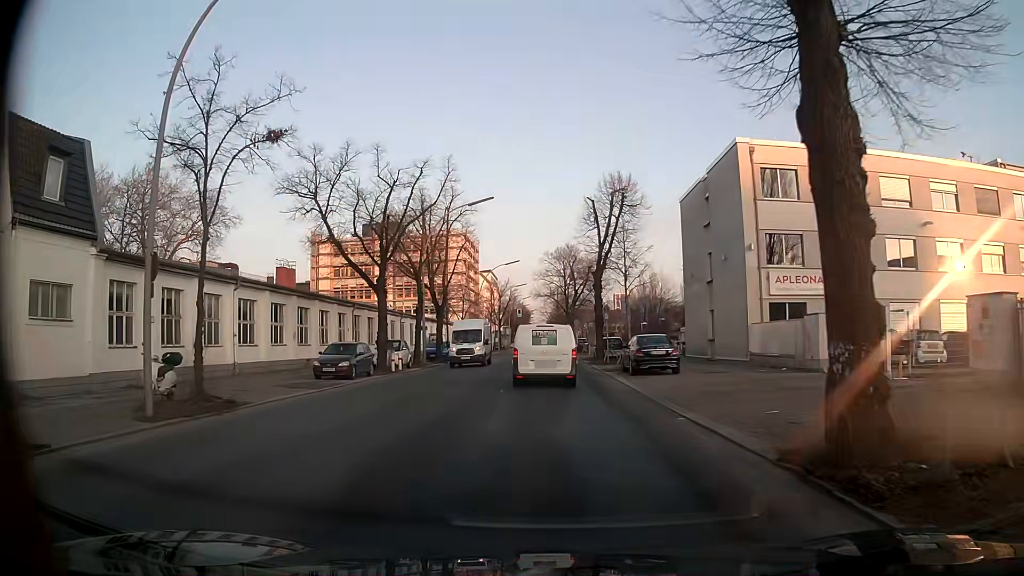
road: tertiary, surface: asphalt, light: Day
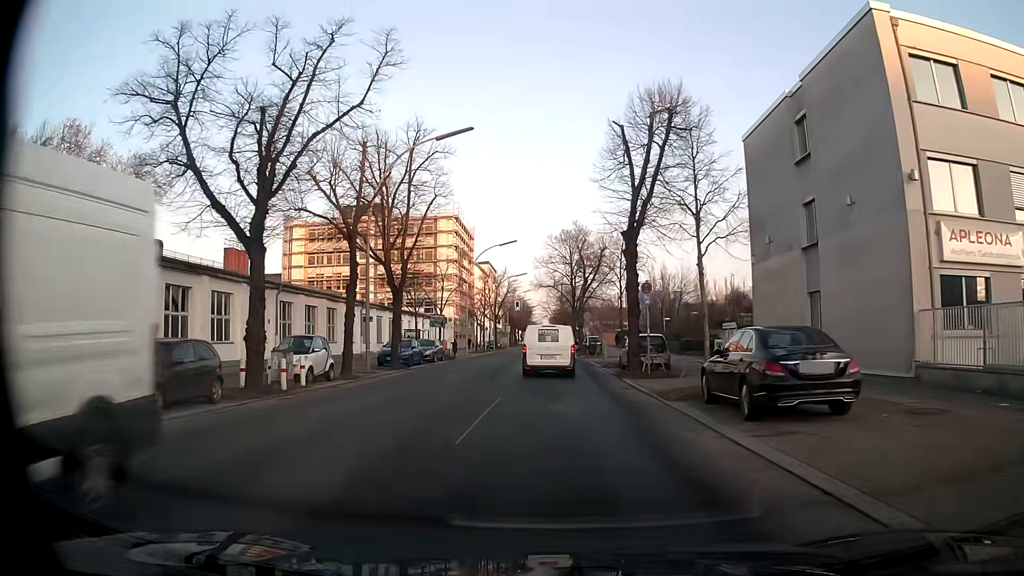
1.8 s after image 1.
(-0.3, +14.4) m; -1°
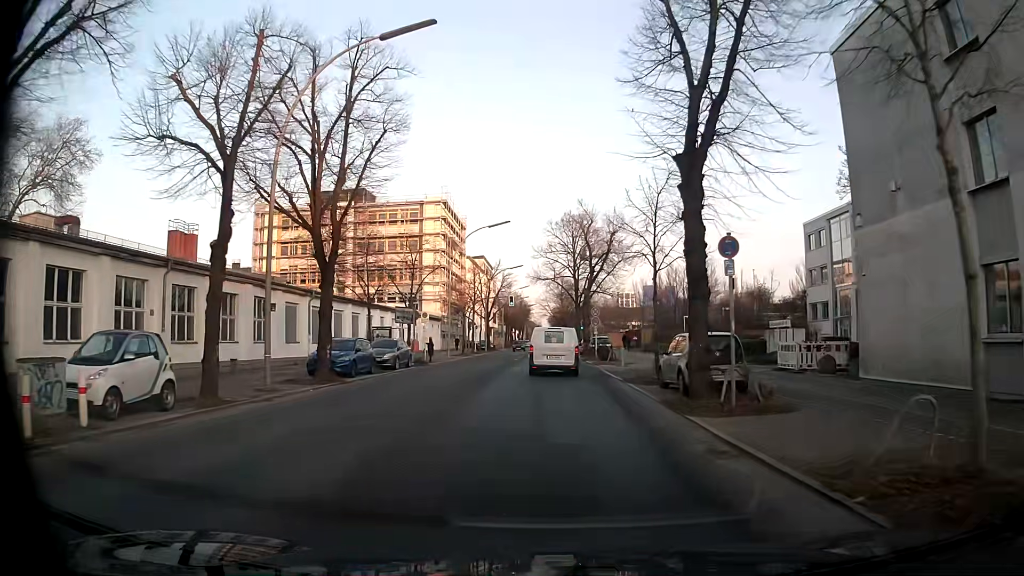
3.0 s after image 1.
(+0.1, +10.8) m; 0°
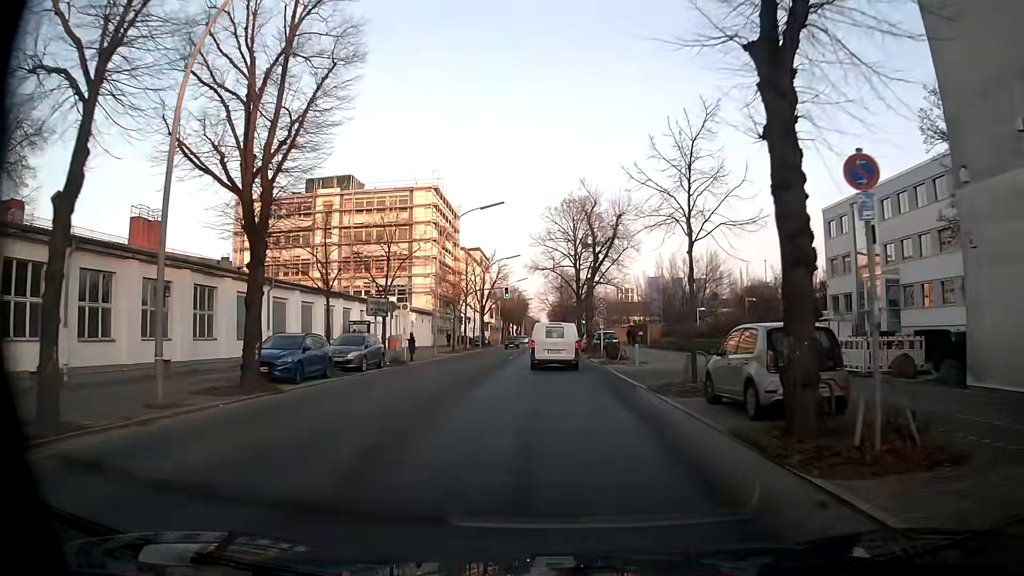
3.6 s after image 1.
(0.0, +5.8) m; 0°
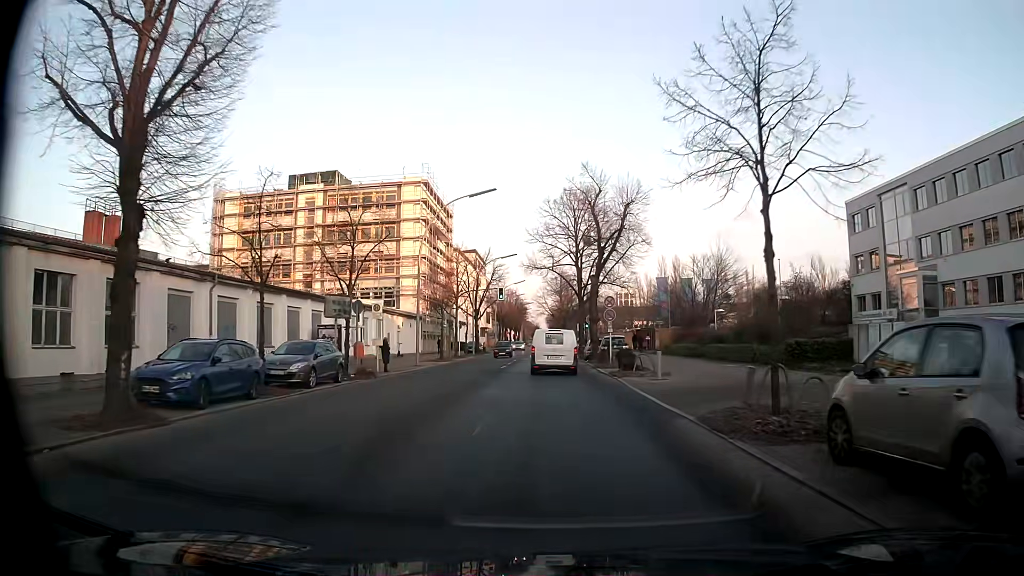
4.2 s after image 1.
(+0.1, +6.0) m; +1°
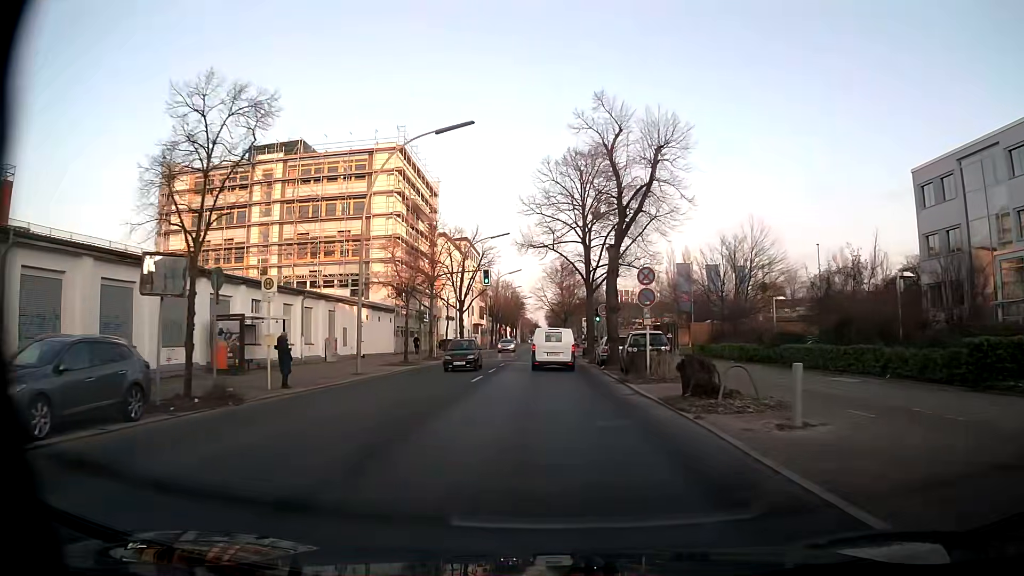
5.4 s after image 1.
(-0.1, +12.6) m; 0°
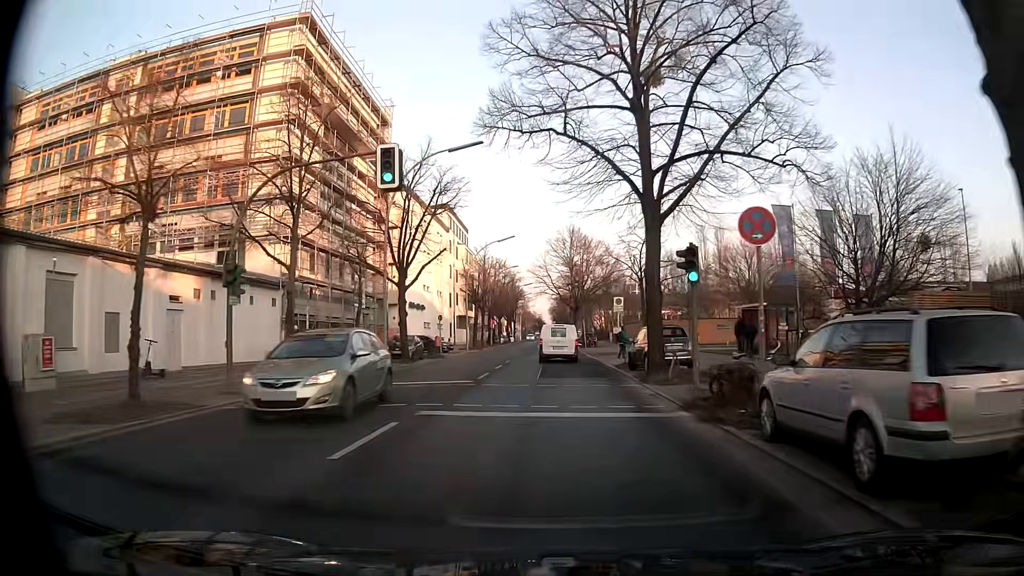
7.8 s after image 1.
(+0.2, +26.8) m; 0°
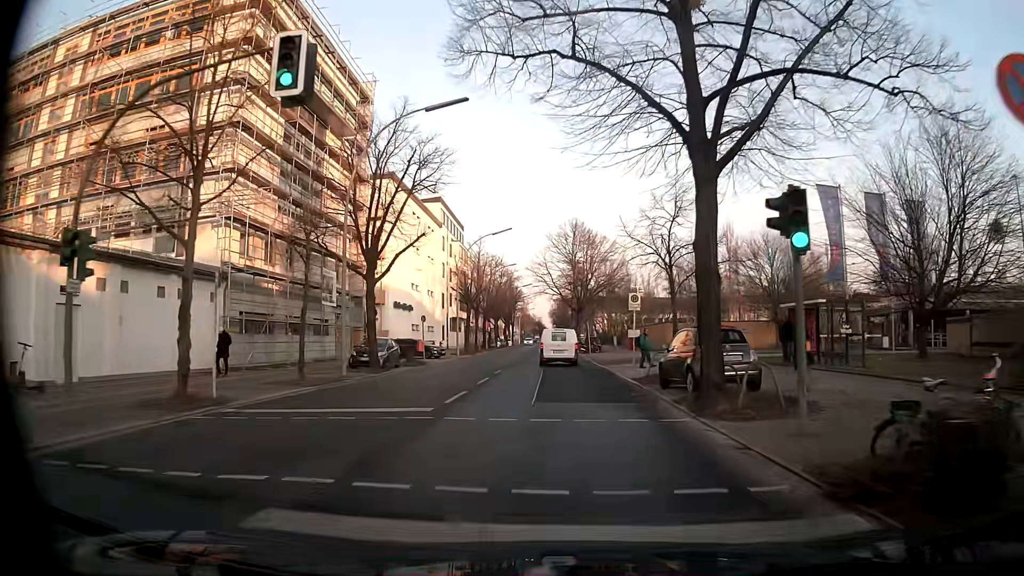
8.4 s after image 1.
(0.0, +6.6) m; 0°
(0, +10) (0, +20) (0, +30) (0, +40) (0, +50) (+1, +60) (+1, +70) (+1, +80) (+1, +90) (+1, +100) m
